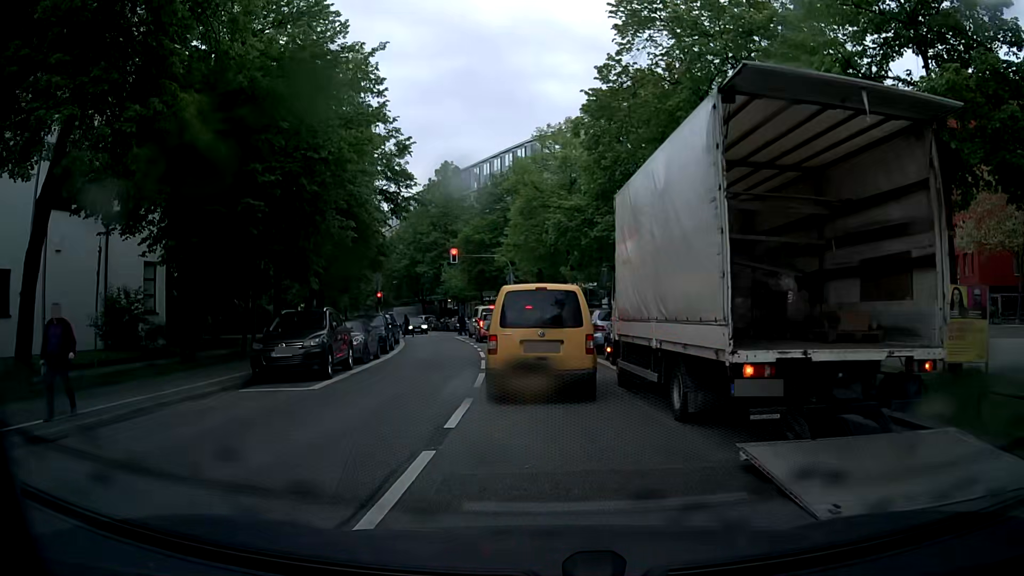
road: tertiary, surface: asphalt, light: Day
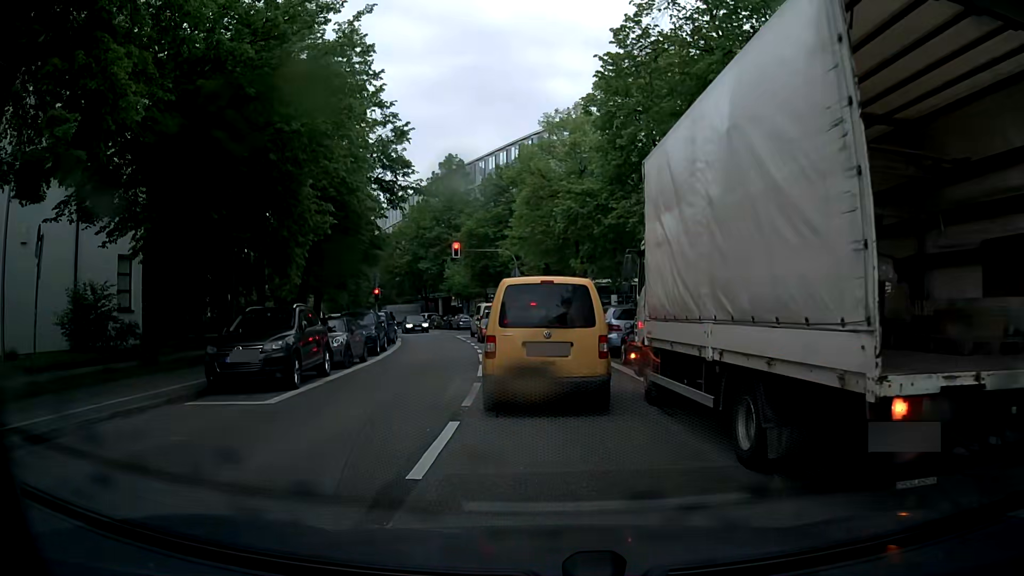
(0.0, +2.6) m; +1°
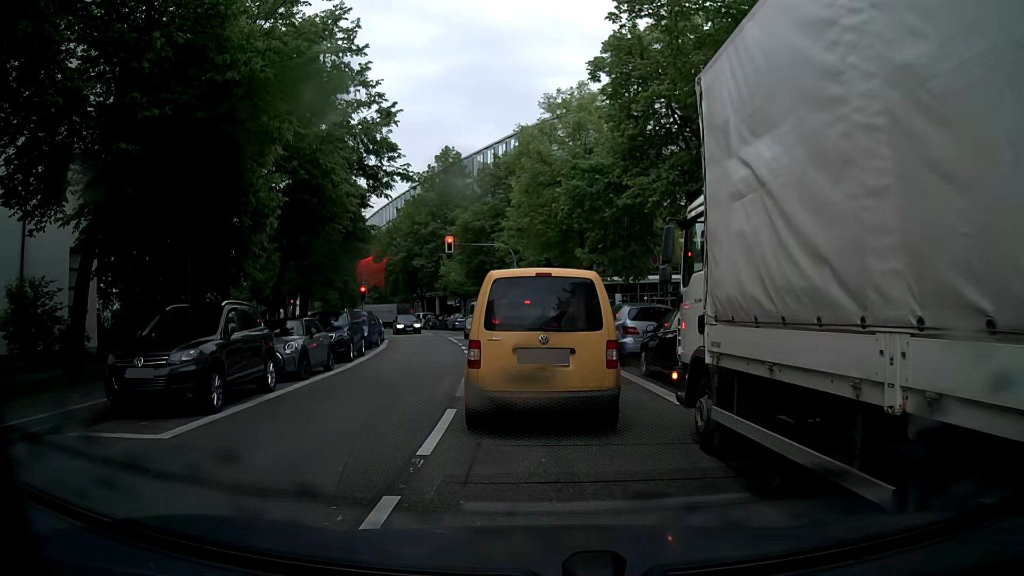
(0.0, +3.4) m; -1°
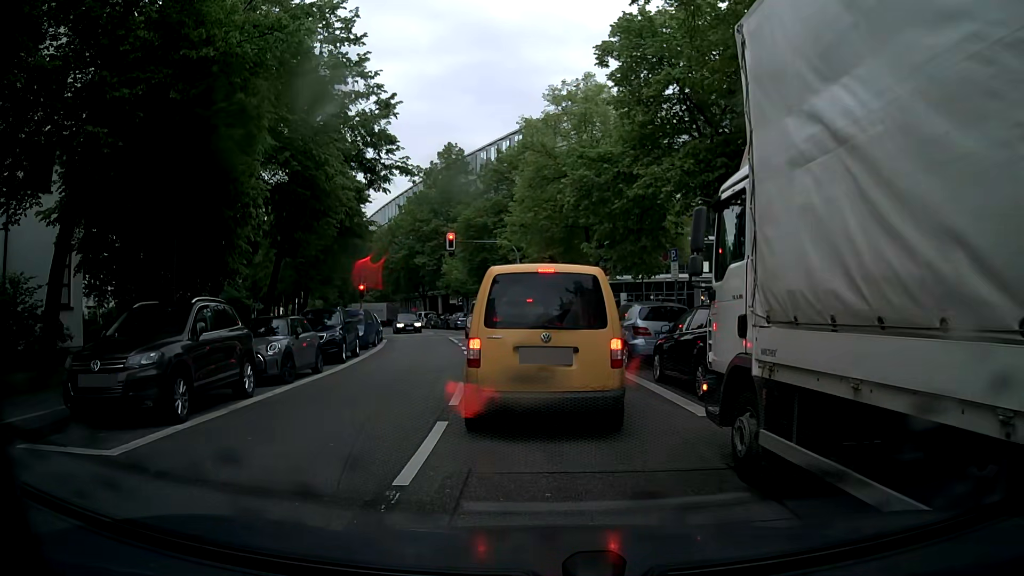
(0.0, +1.2) m; 0°
